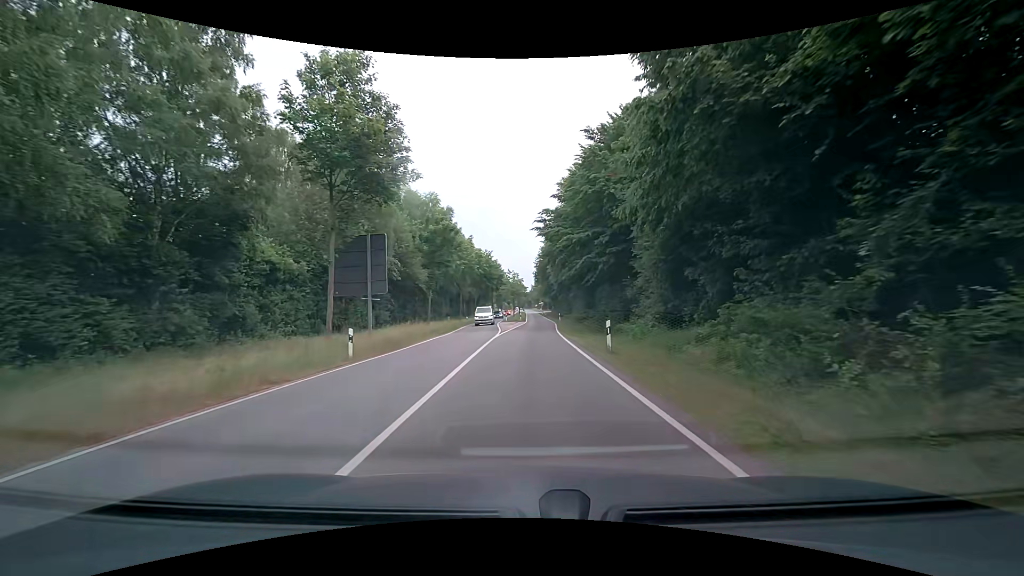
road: tertiary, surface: asphalt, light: Day
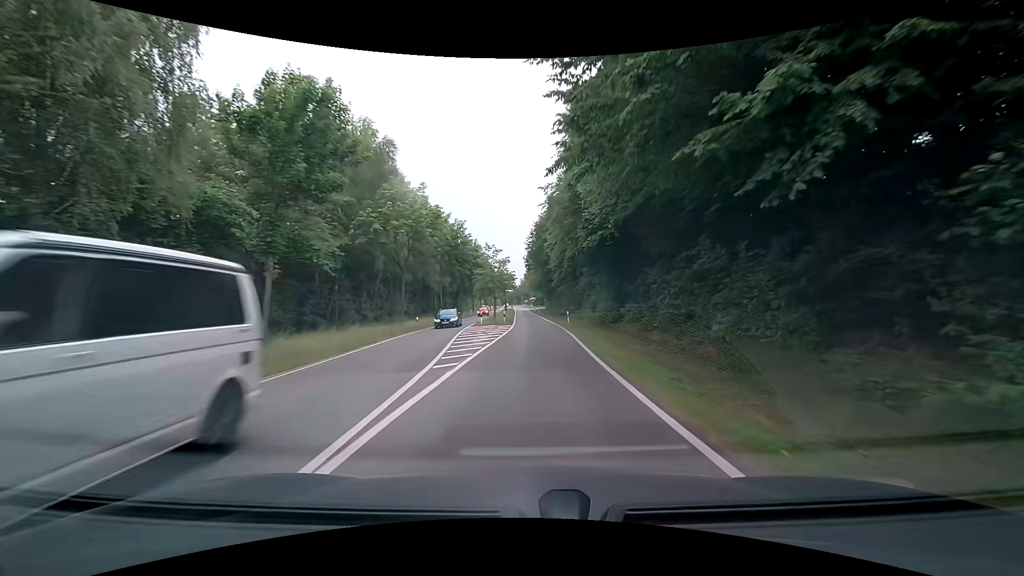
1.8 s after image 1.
(+0.2, +24.7) m; +2°
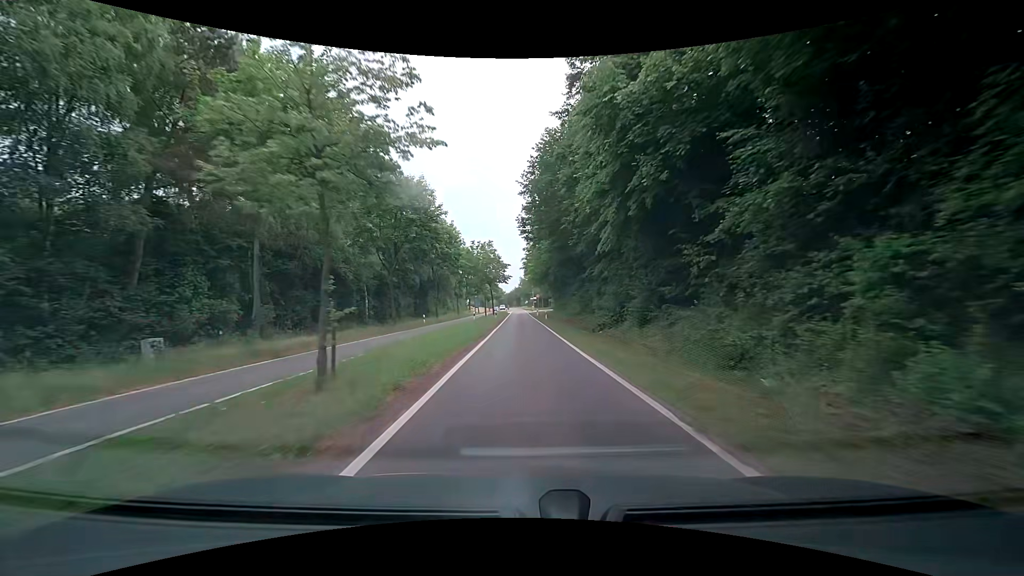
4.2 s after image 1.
(+0.4, +37.5) m; -1°
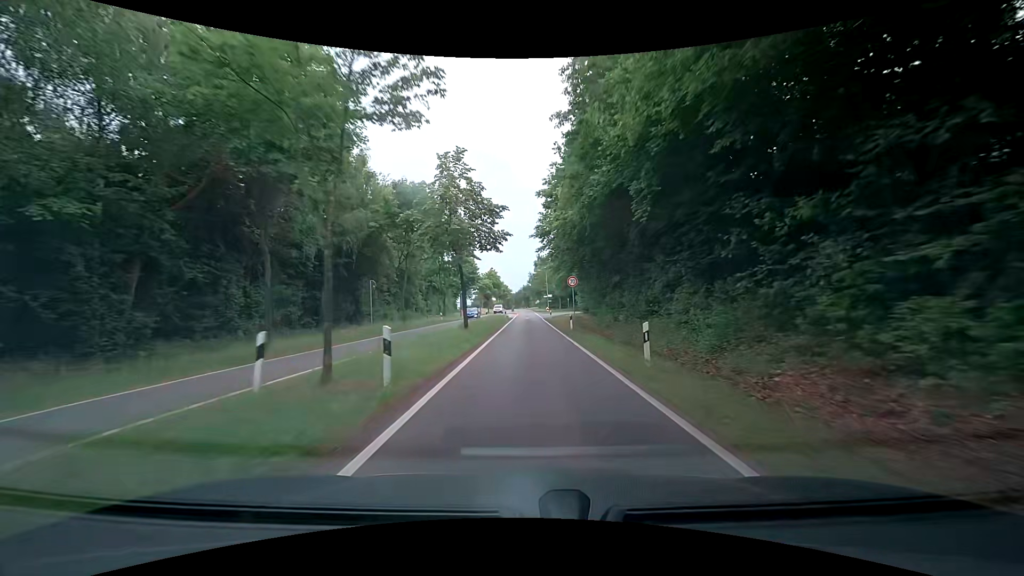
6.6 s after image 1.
(-0.3, +39.9) m; -1°
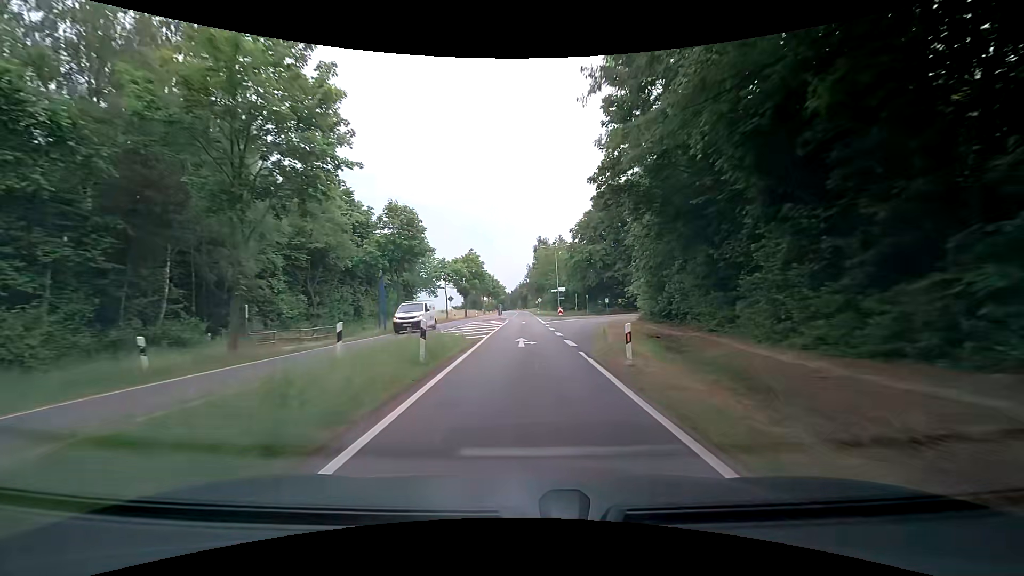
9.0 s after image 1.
(+0.7, +41.2) m; +1°
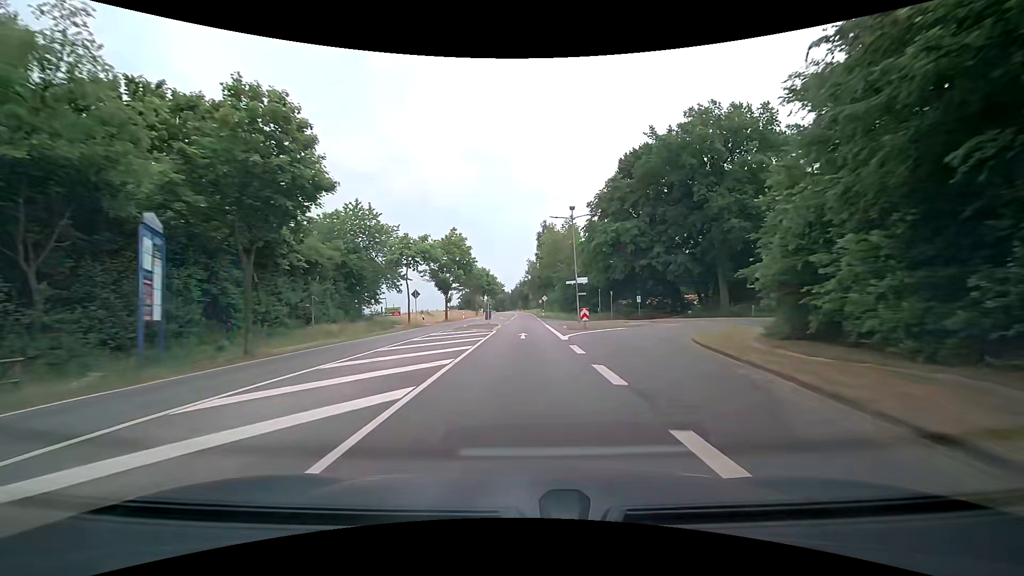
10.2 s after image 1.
(0.0, +21.1) m; -1°
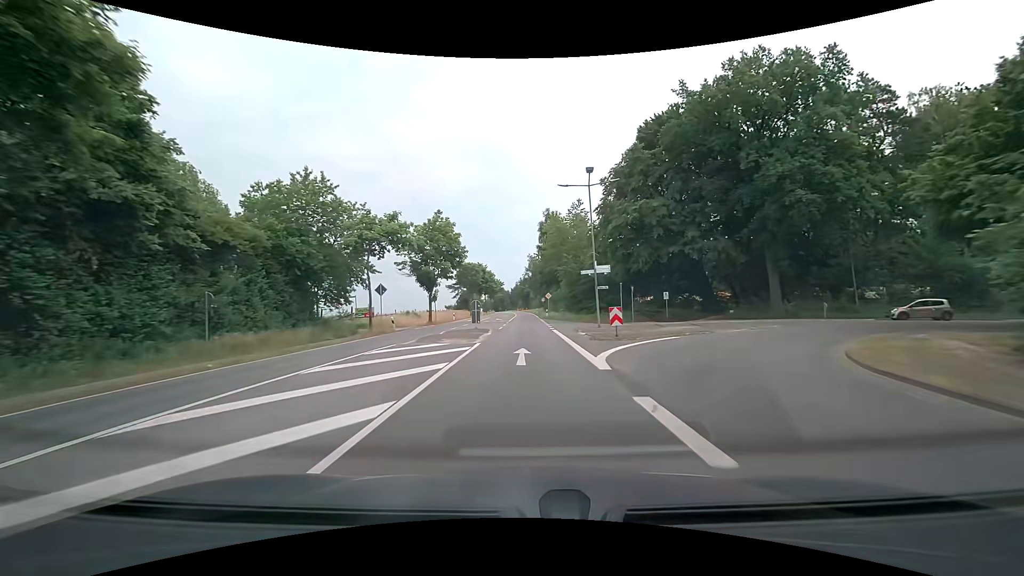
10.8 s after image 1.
(+0.1, +10.6) m; +1°
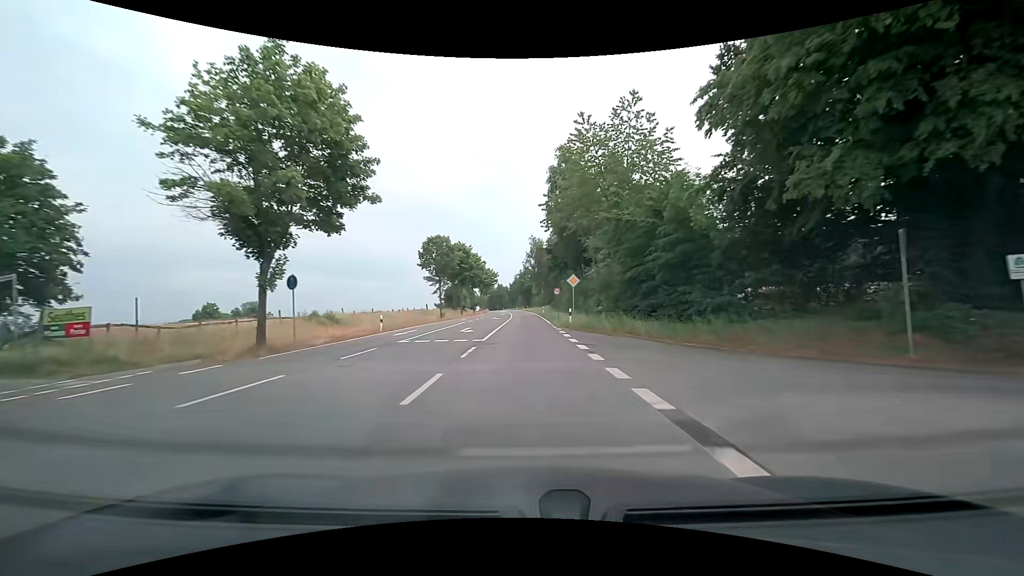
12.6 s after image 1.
(-0.1, +32.3) m; 0°
(0, +10) (0, +20) (0, +30) (0, +40) (0, +50) (0, +60) (0, +70) (0, +80) (-1, +90) (-1, +100) m
